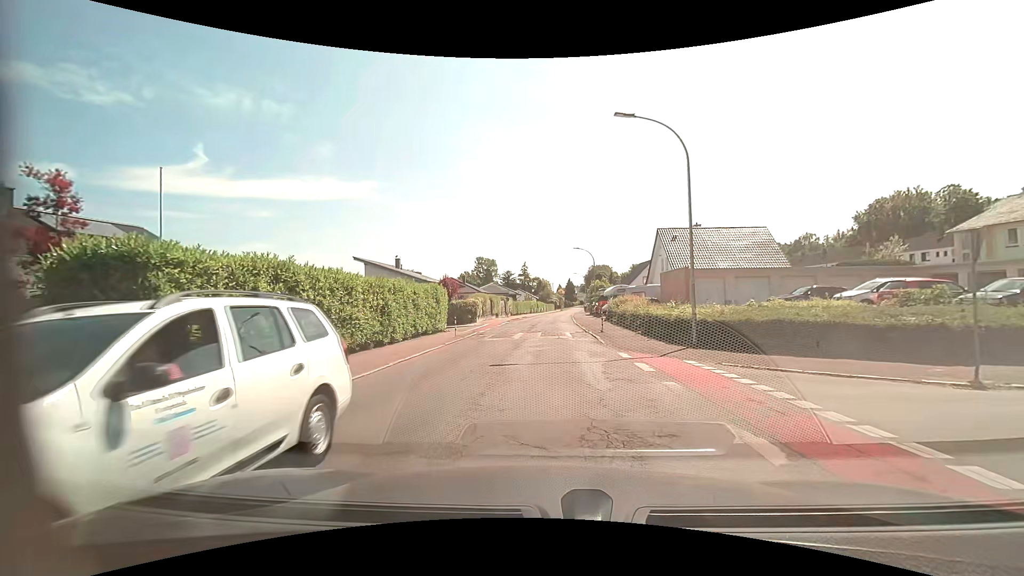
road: residential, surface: asphalt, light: Day
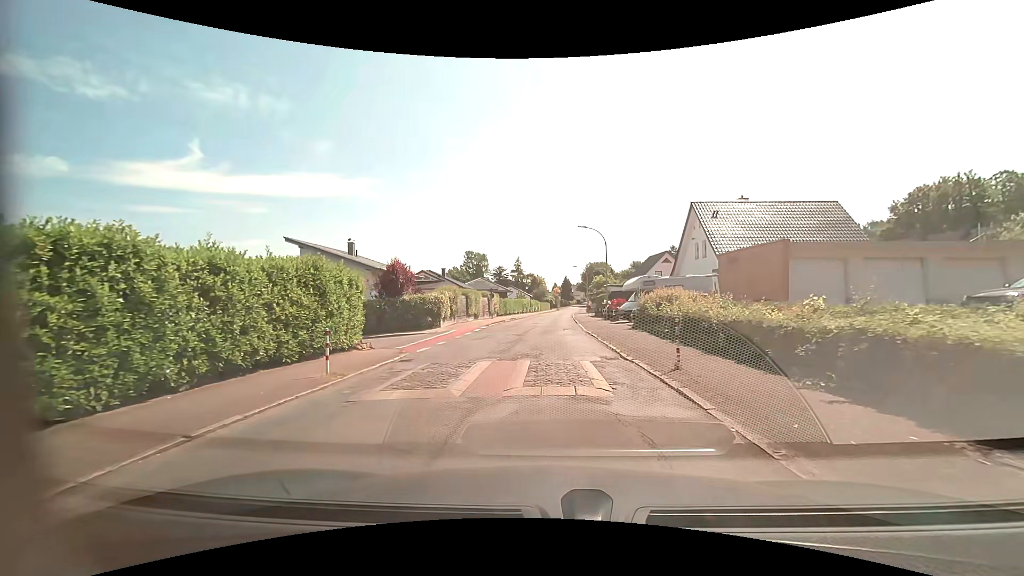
(0.0, +14.2) m; +1°
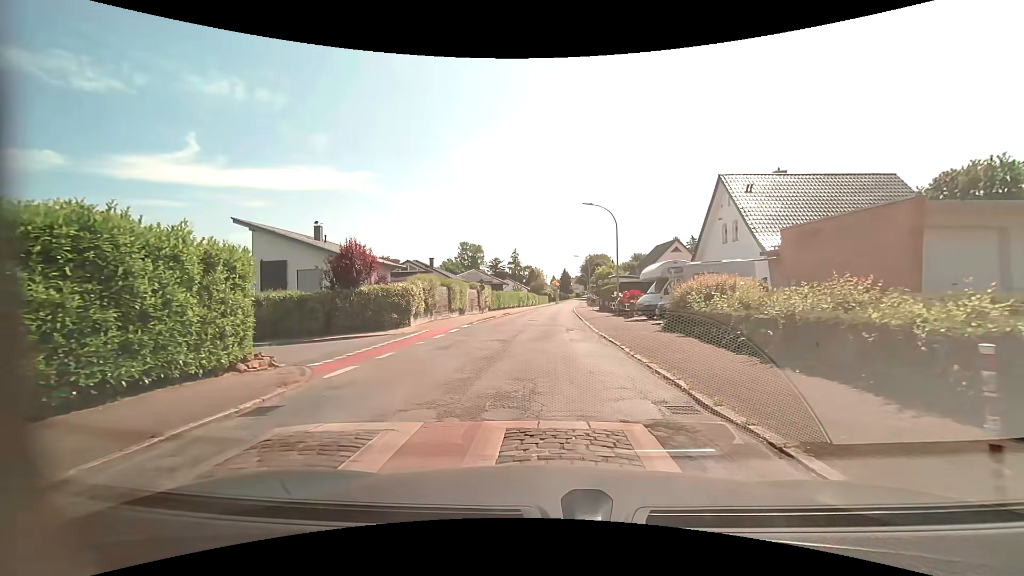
(-0.1, +6.7) m; -1°
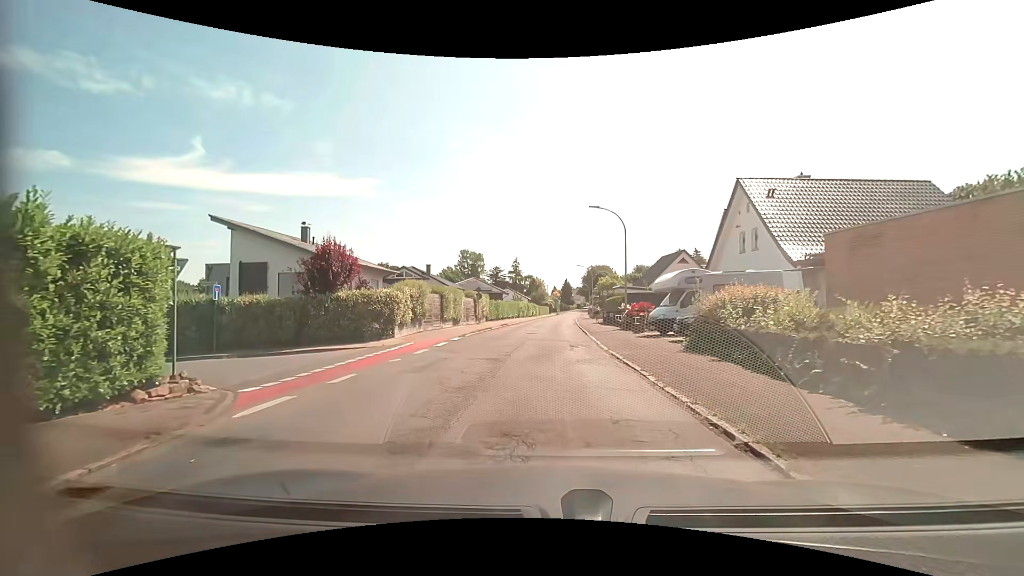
(0.0, +2.7) m; 0°
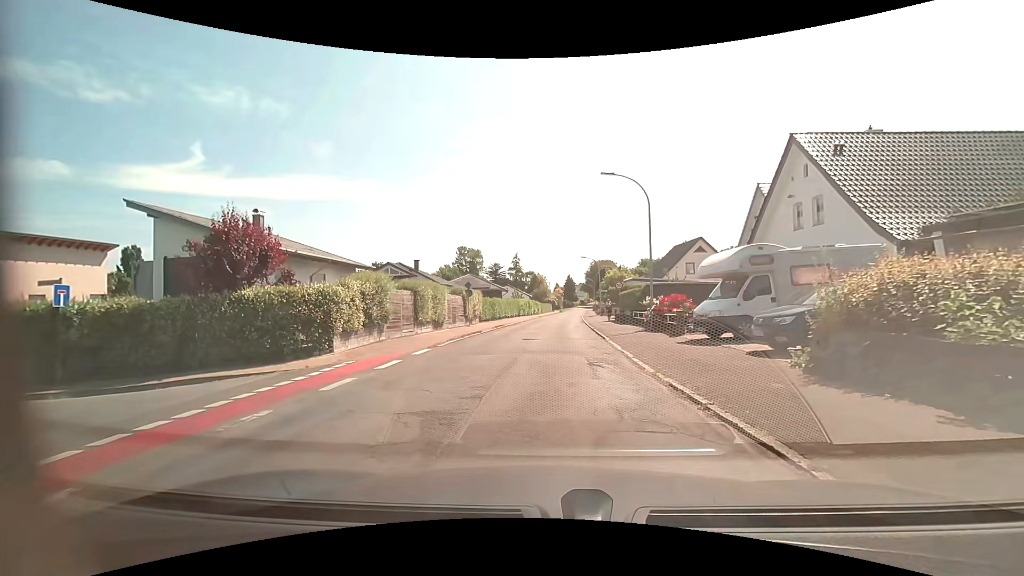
(+0.1, +6.8) m; +1°
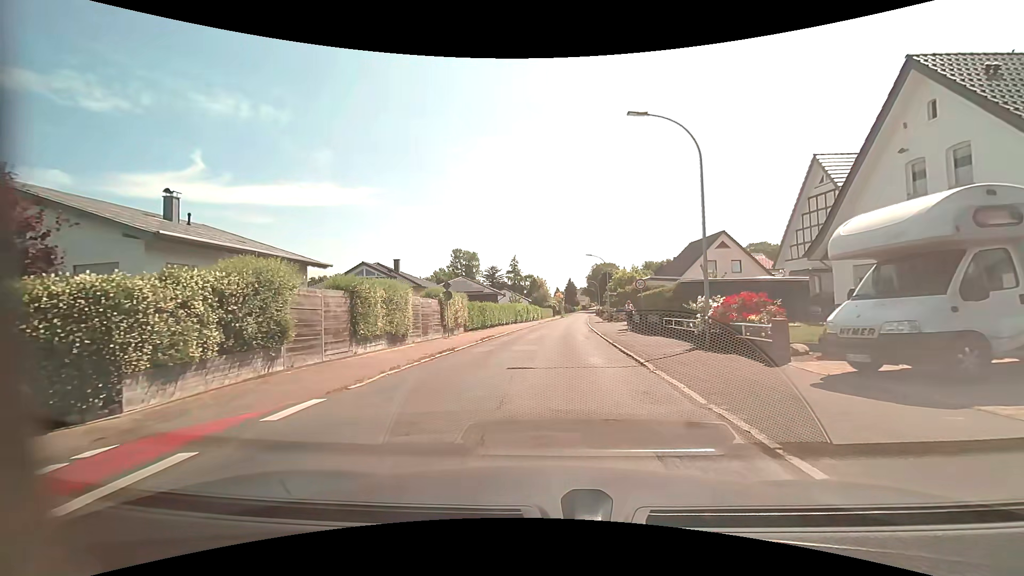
(-0.1, +8.2) m; 0°
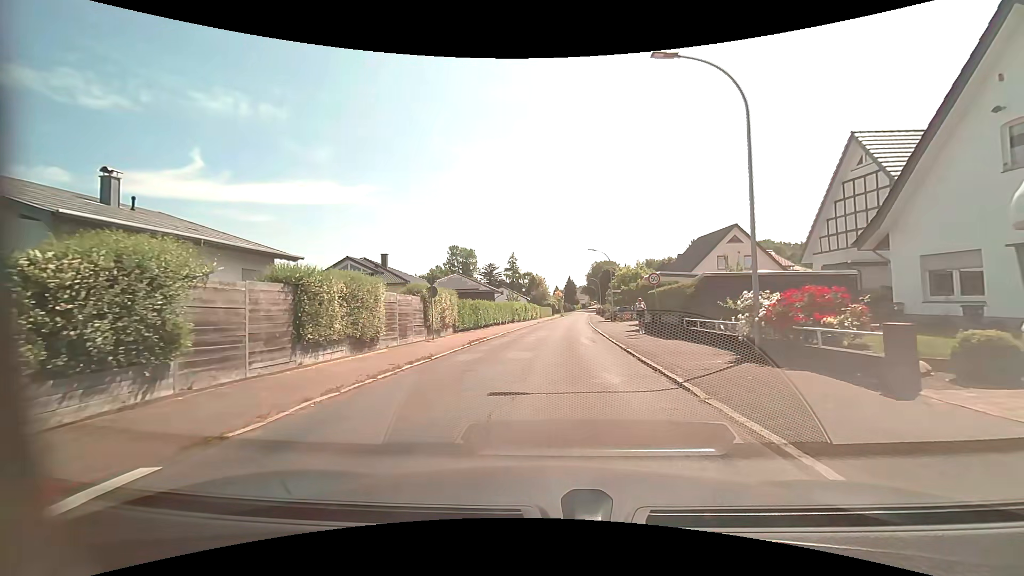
(0.0, +3.8) m; 0°
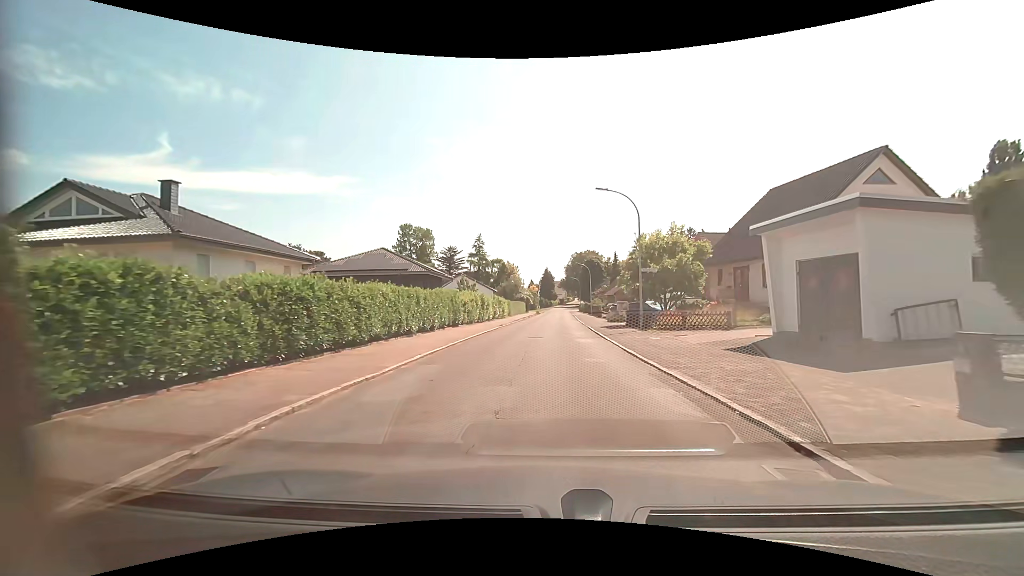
(+0.2, +25.5) m; +3°
(0, +10) (0, +20) (0, +30) (0, +40) (+1, +50) (+1, +60) (+1, +70) (+2, +80) (+2, +90) (+3, +100) m
